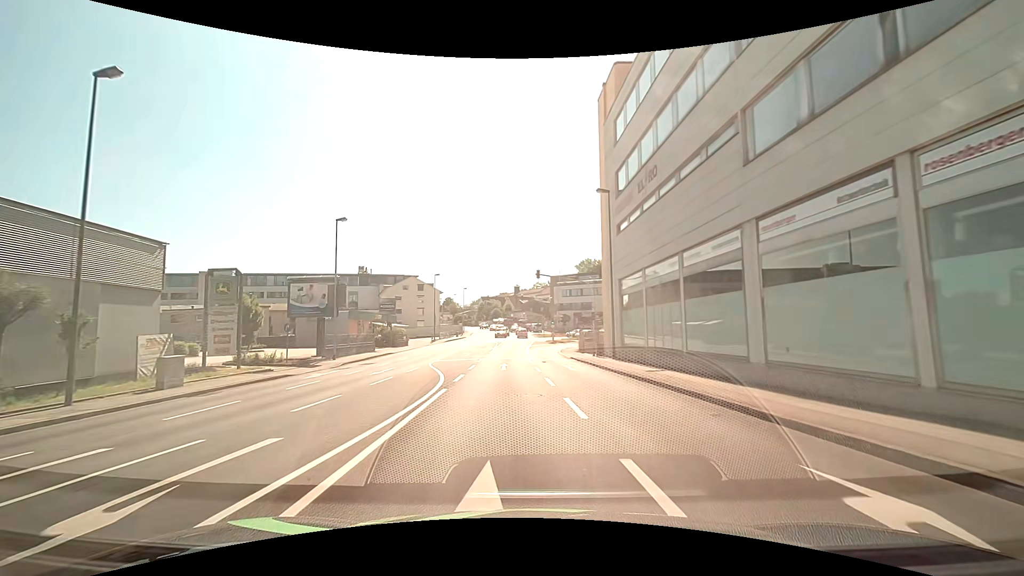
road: tertiary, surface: asphalt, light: Day
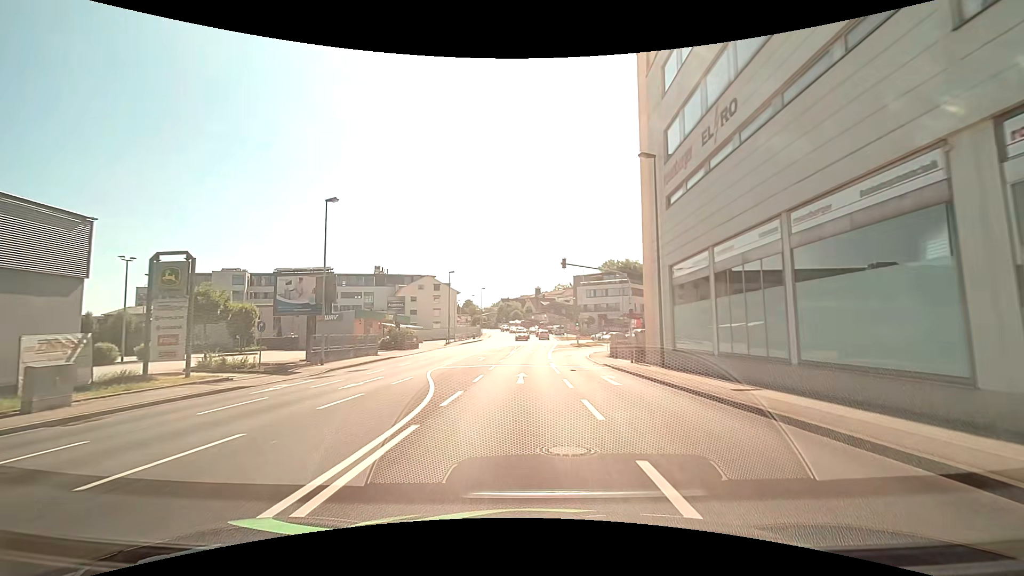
(-0.1, +6.0) m; -2°
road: tertiary_link
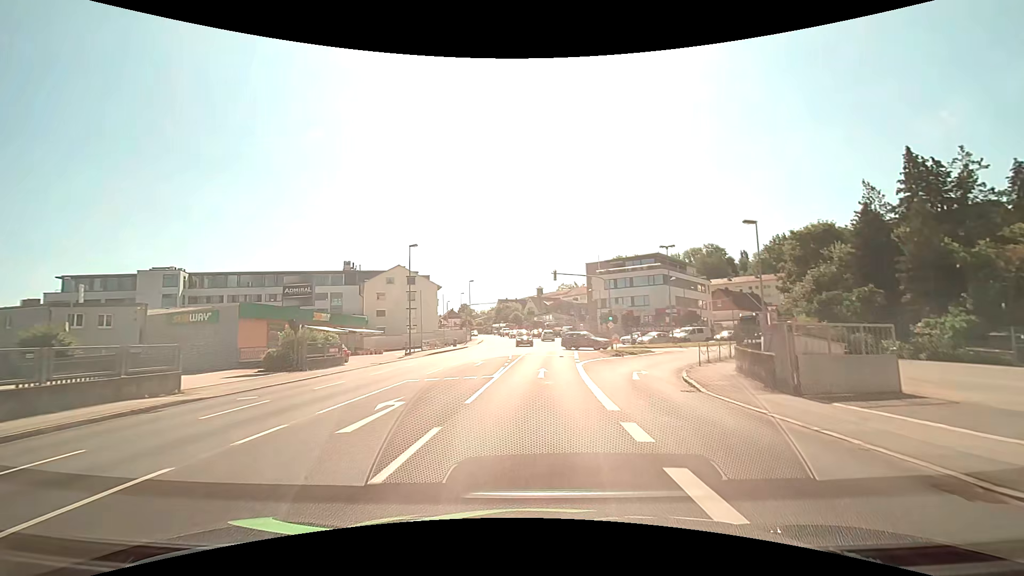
(-0.2, +24.5) m; 0°
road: tertiary
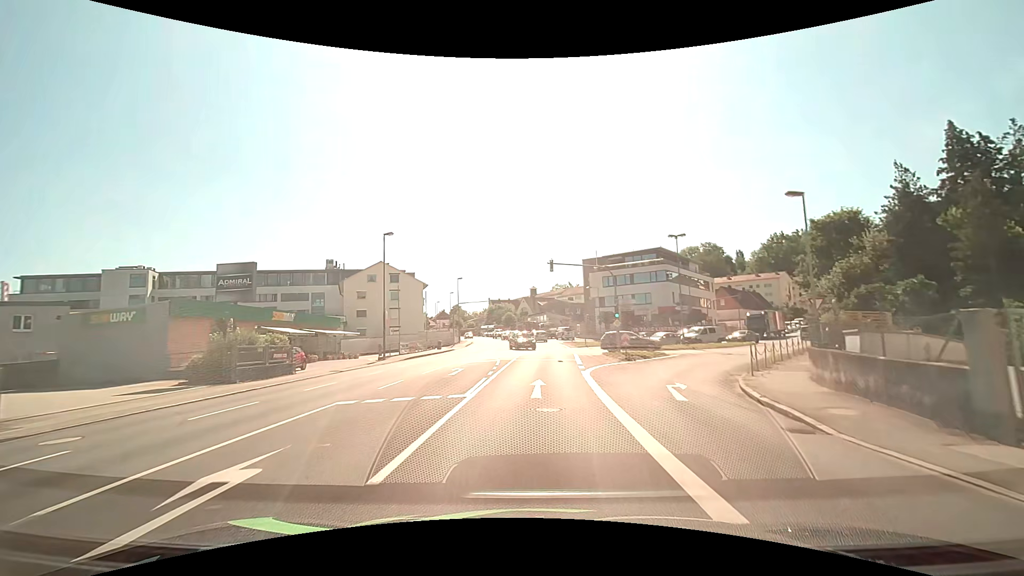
(0.0, +6.0) m; +1°
(0, +10) (0, +20) (0, +30) (+1, +40) (+1, +50) (+1, +60) (+1, +70) (0, +80) (-2, +90) (-4, +100) m
